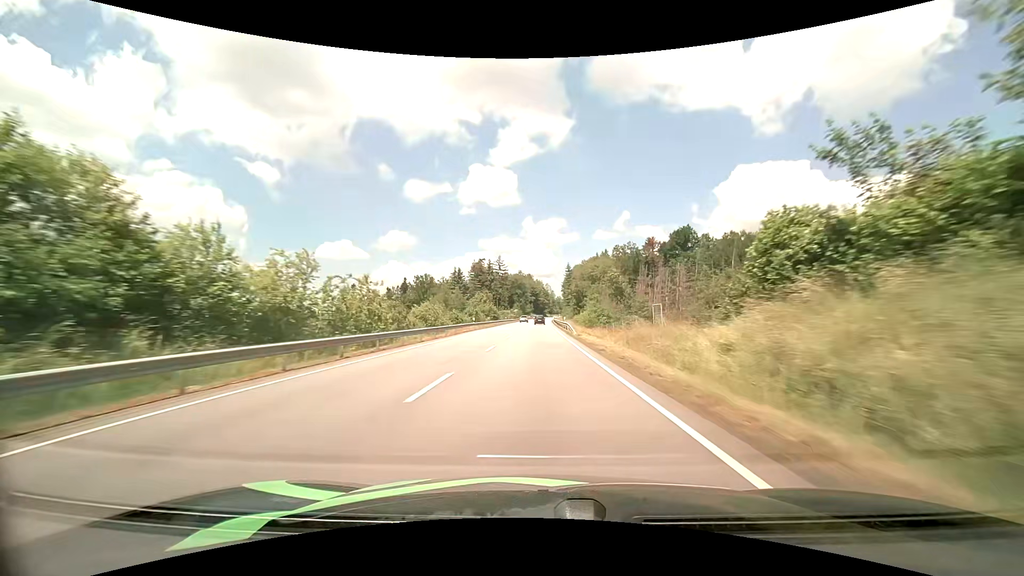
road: primary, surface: asphalt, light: Day
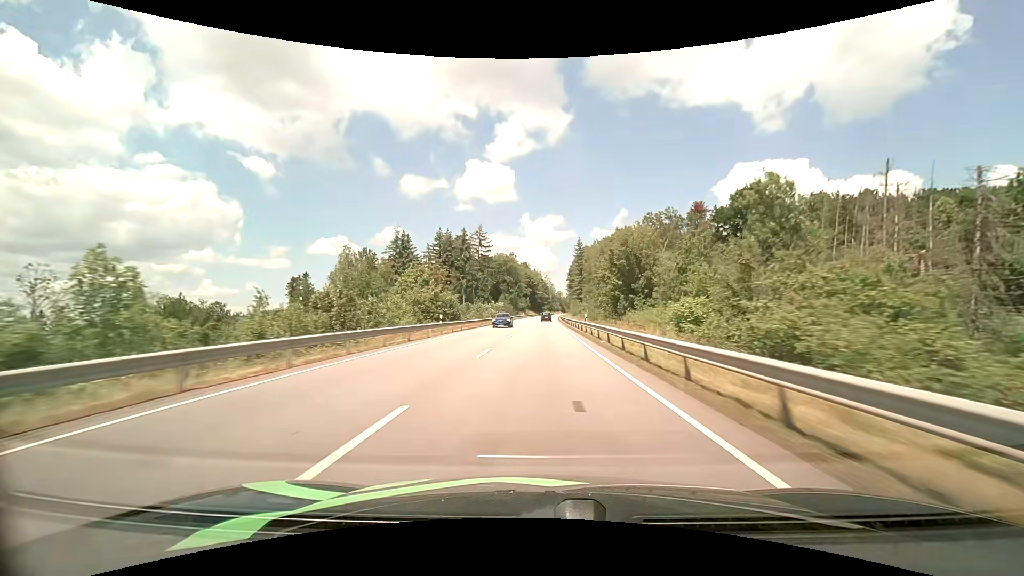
(0.0, +64.6) m; 0°
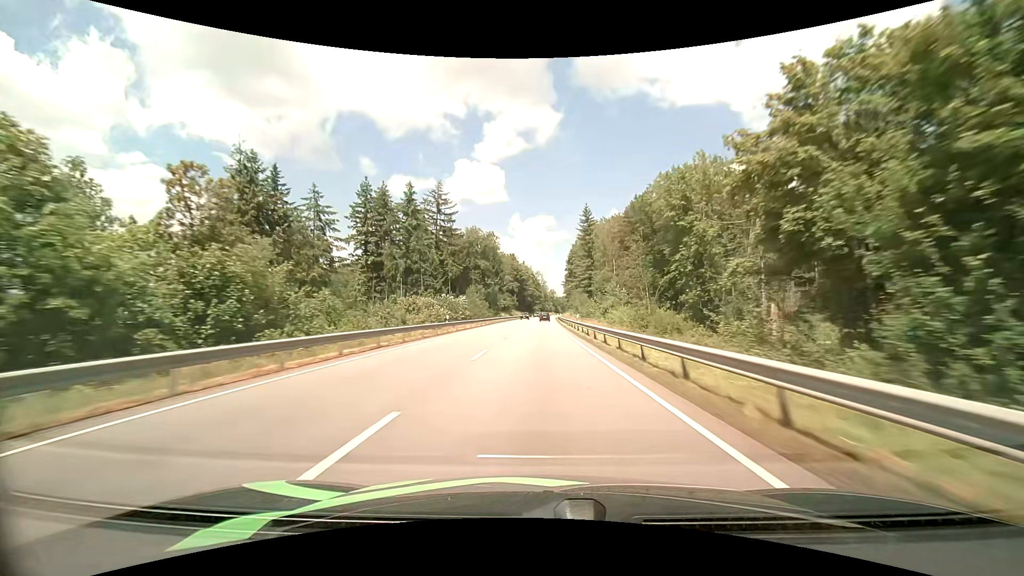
(+0.5, +48.2) m; +1°
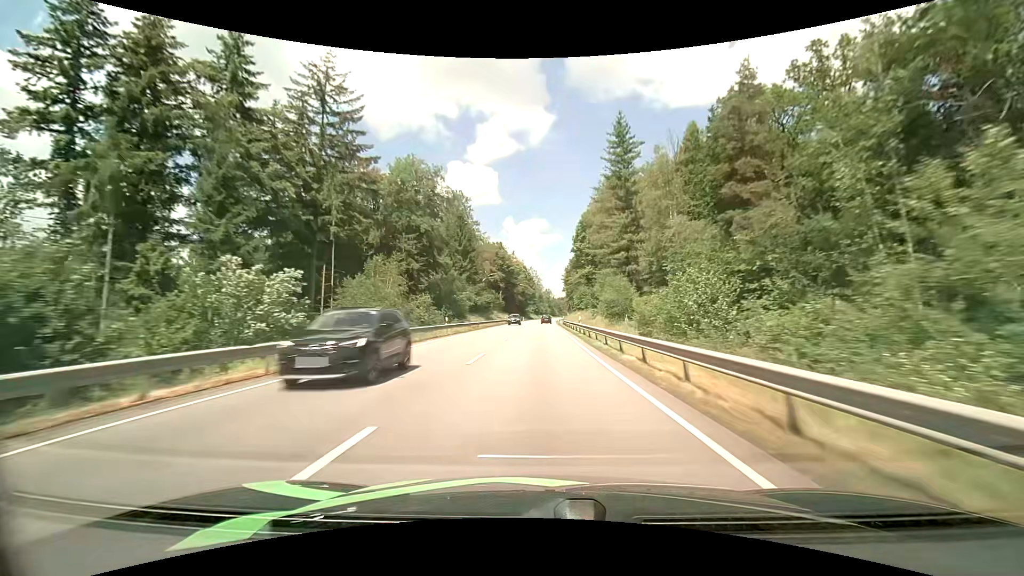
(+0.3, +48.6) m; +1°
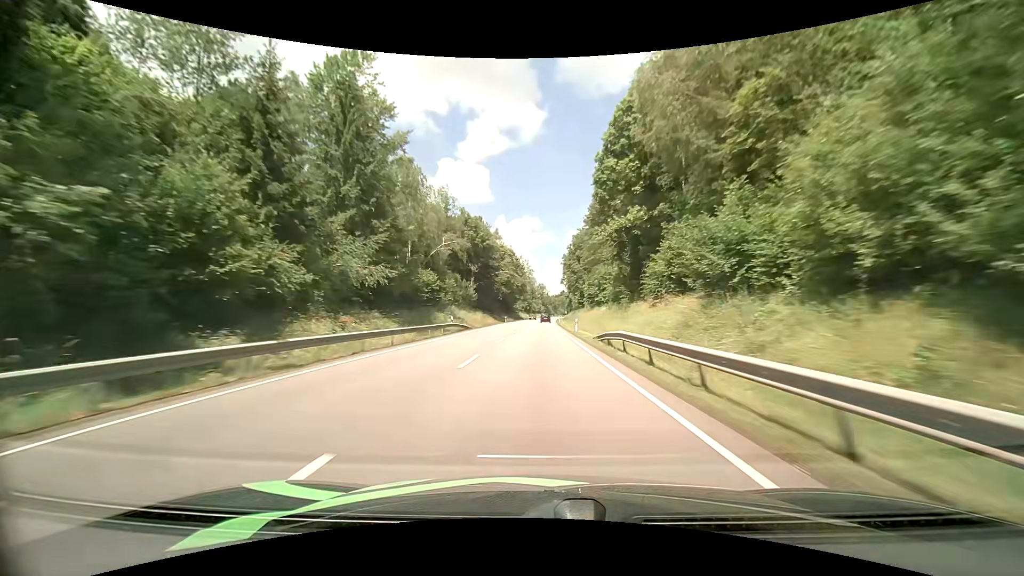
(+0.3, +49.2) m; +1°
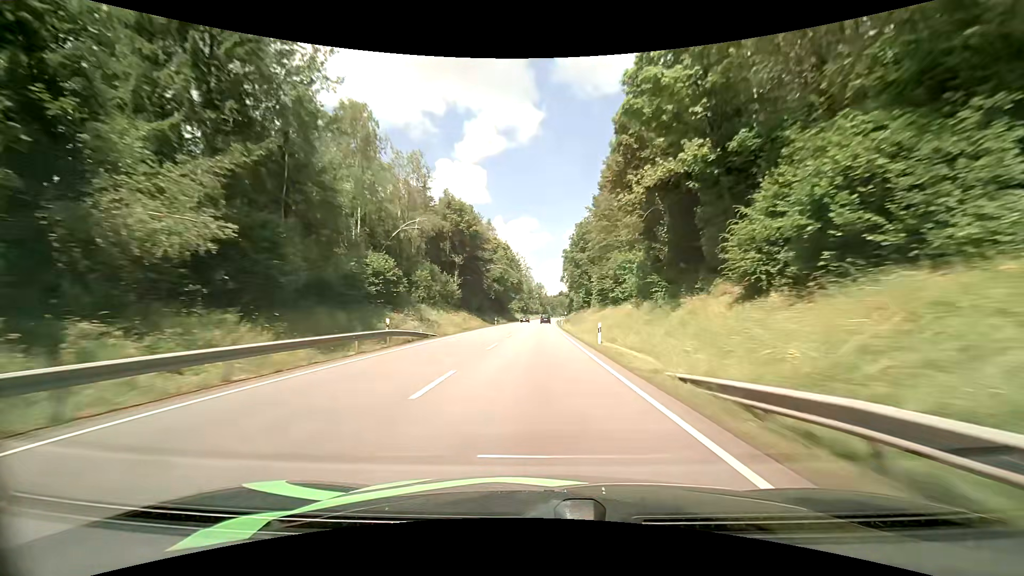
(0.0, +16.5) m; 0°
(0, +10) (0, +20) (0, +30) (0, +40) (0, +50) (0, +60) (+1, +70) (+1, +80) (+1, +90) (+1, +100) m
